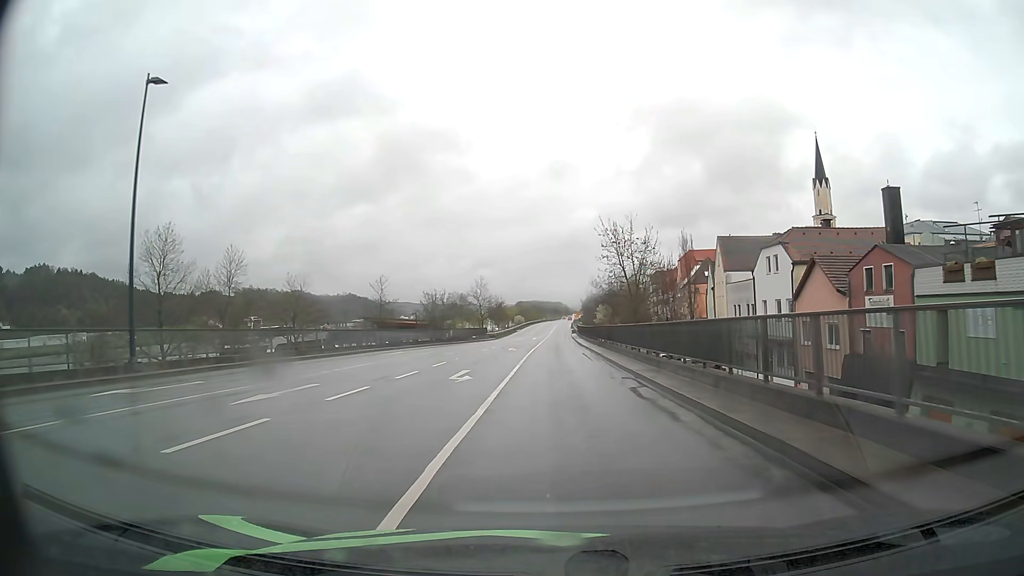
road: primary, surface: asphalt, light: Day
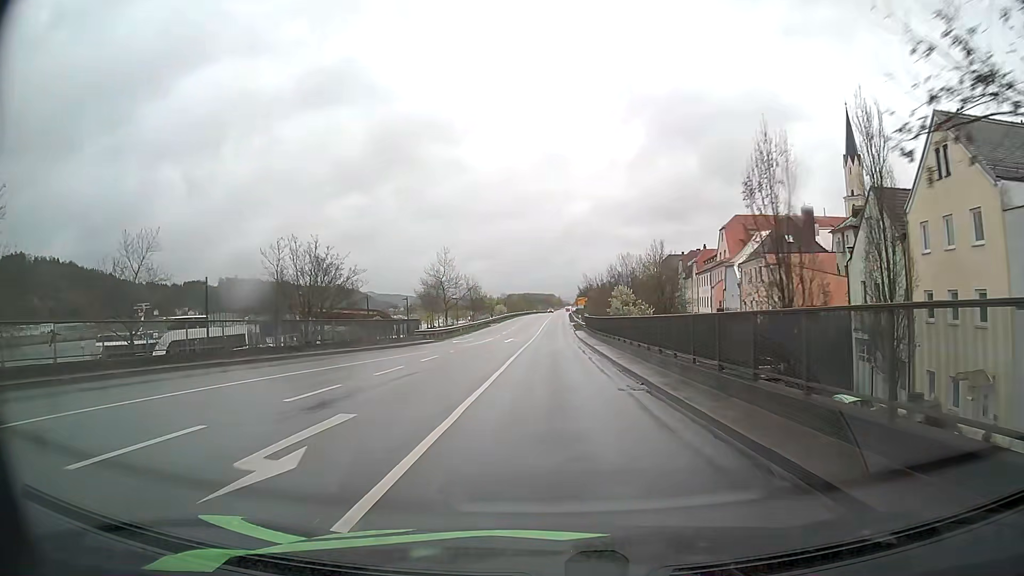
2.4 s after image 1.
(+0.2, +37.6) m; 0°
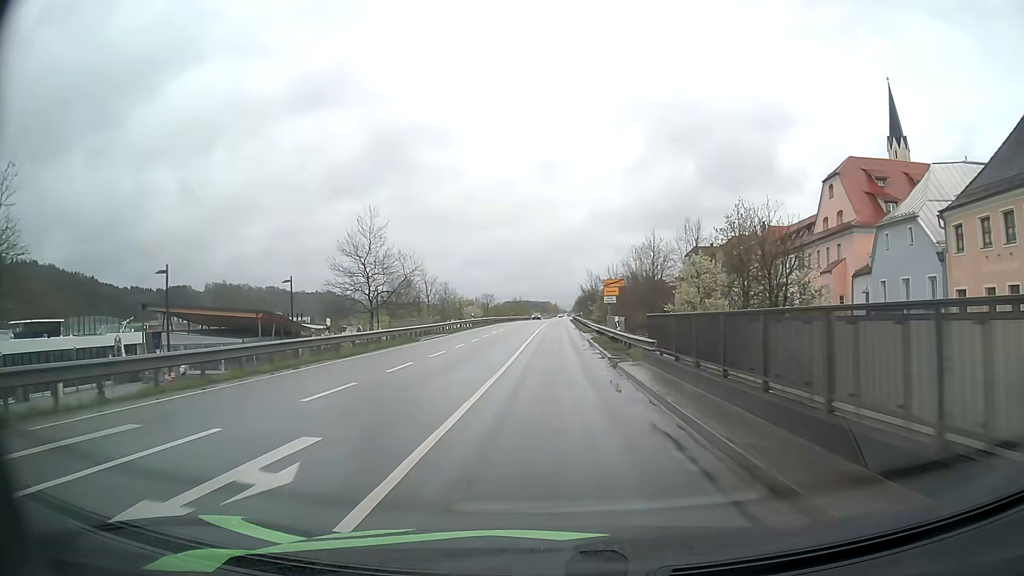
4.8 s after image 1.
(+0.3, +38.6) m; 0°
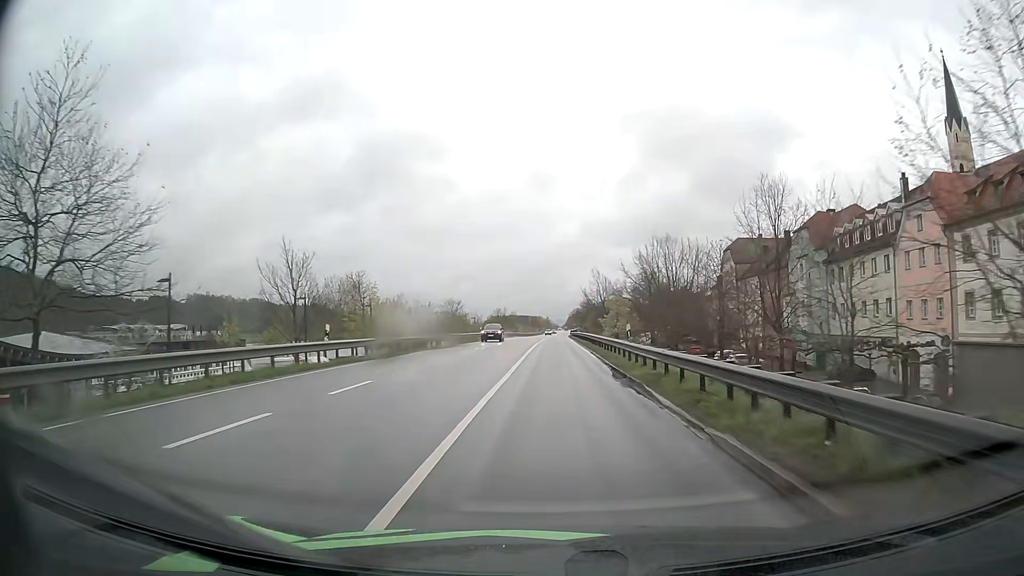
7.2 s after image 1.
(+0.2, +40.4) m; +1°
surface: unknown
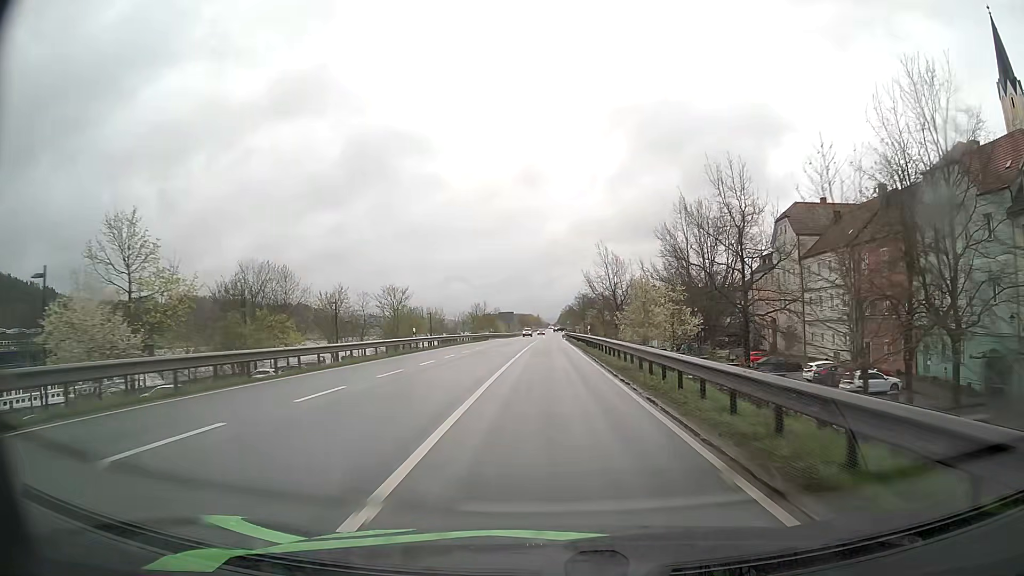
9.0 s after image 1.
(+0.2, +31.1) m; +1°
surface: asphalt
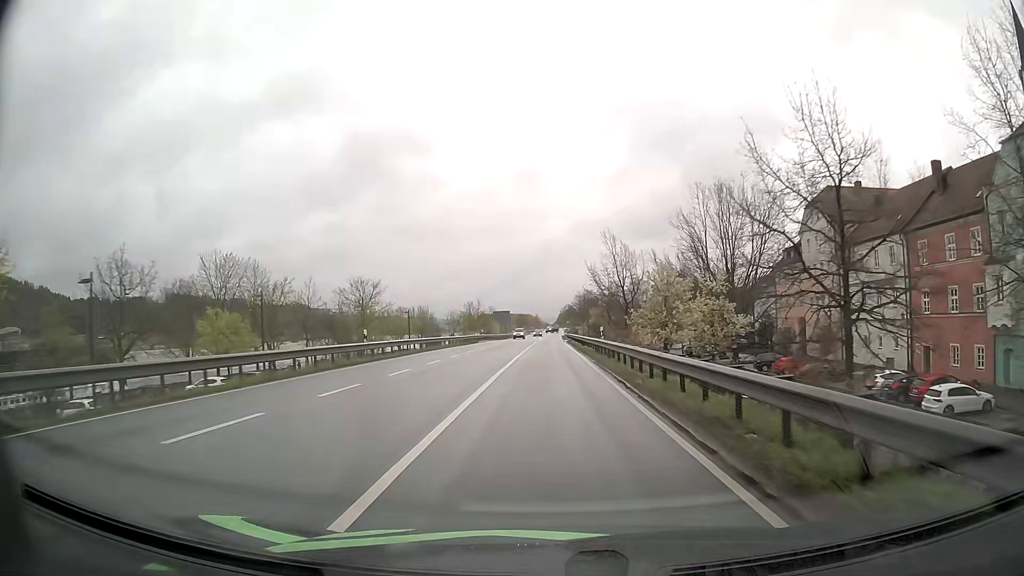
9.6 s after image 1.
(0.0, +10.5) m; 0°
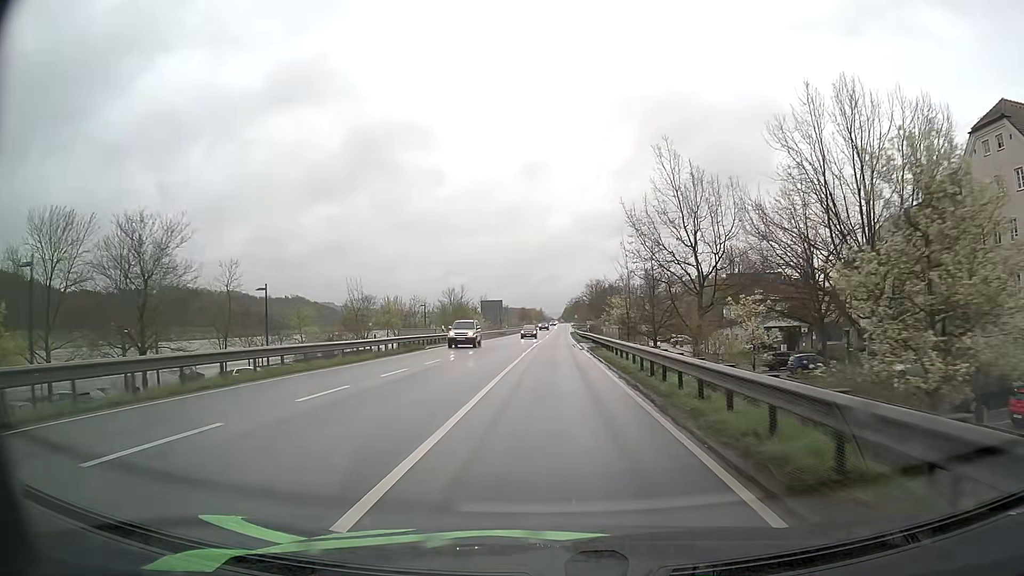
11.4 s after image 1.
(0.0, +31.6) m; 0°
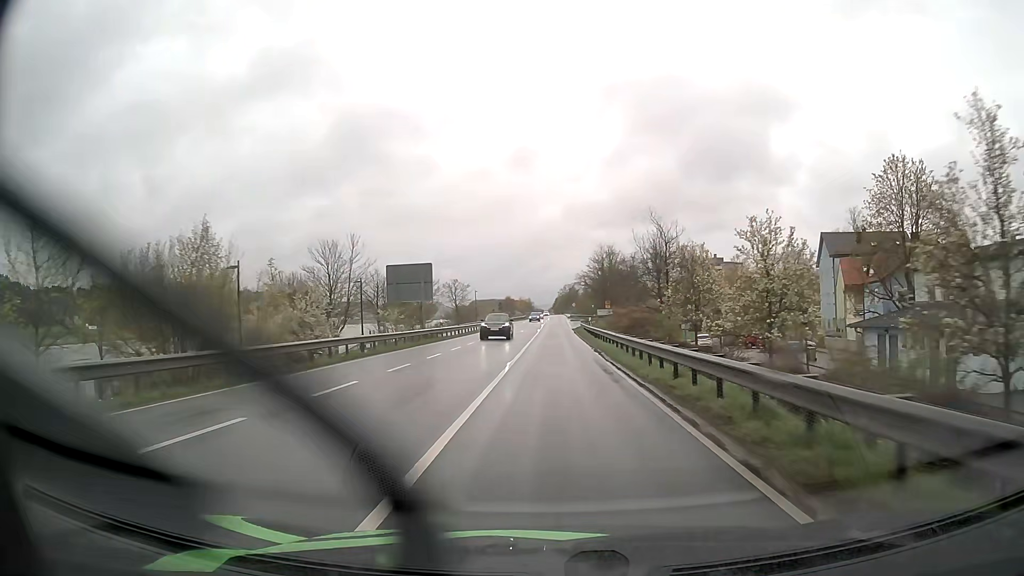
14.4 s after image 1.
(+0.4, +53.5) m; +1°
(0, +10) (0, +20) (0, +30) (0, +40) (0, +50) (+1, +60) (+1, +70) (+1, +80) (+1, +90) (+1, +100) m
